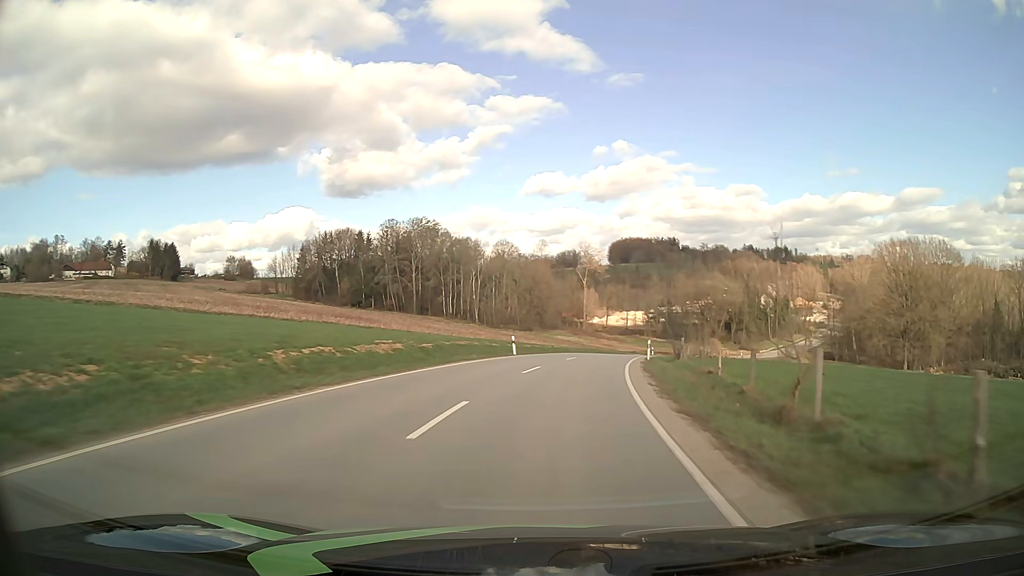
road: tertiary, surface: asphalt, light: Day
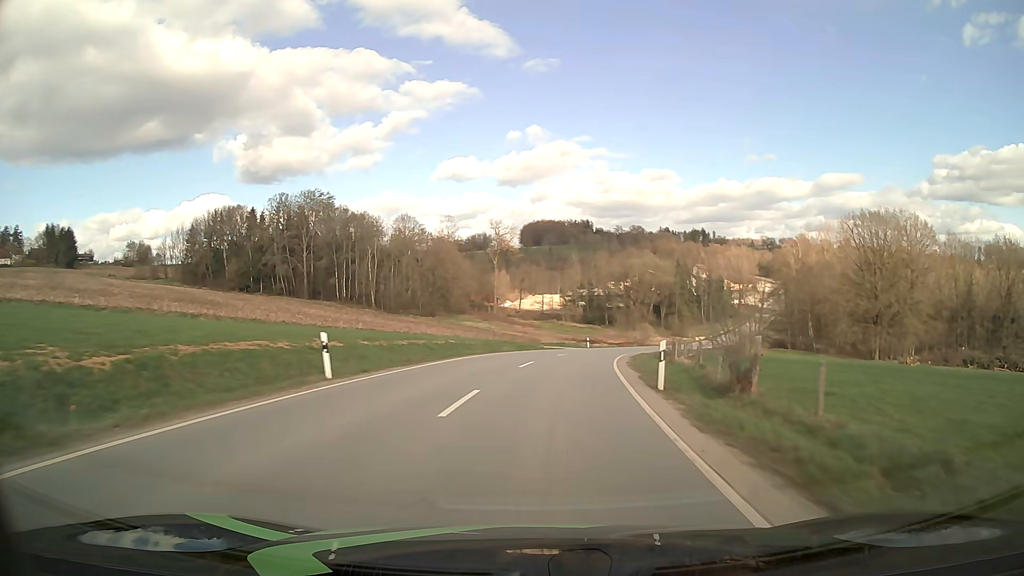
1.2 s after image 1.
(+1.5, +22.2) m; +8°
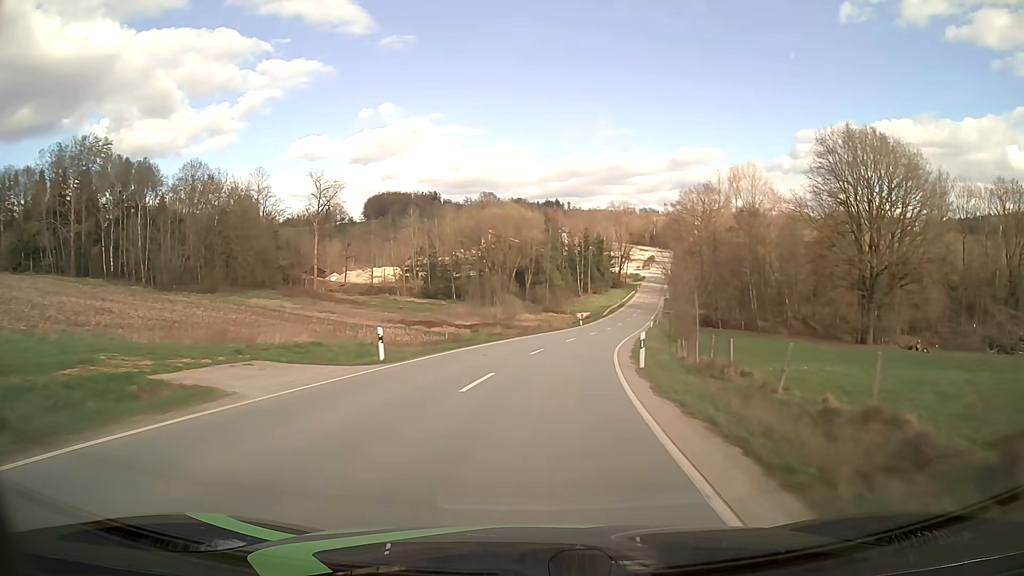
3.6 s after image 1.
(+5.0, +44.5) m; +13°
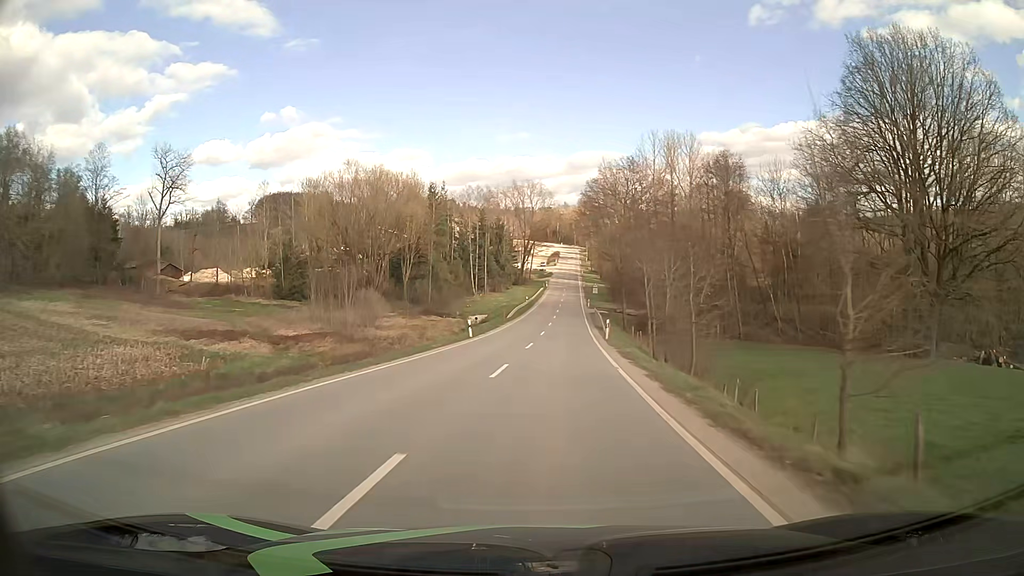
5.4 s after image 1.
(+2.5, +33.1) m; +9°
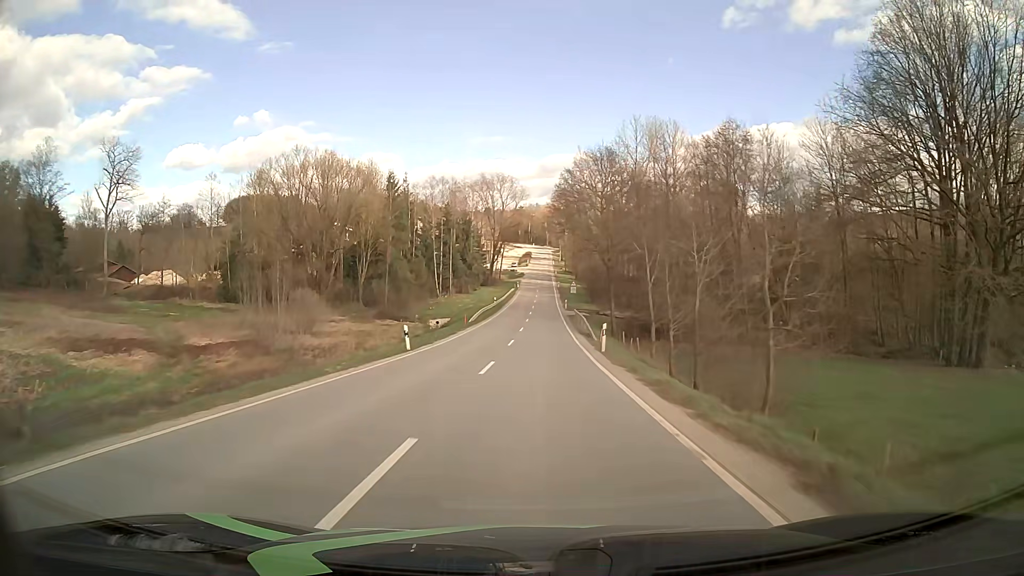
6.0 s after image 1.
(+0.3, +11.0) m; +3°
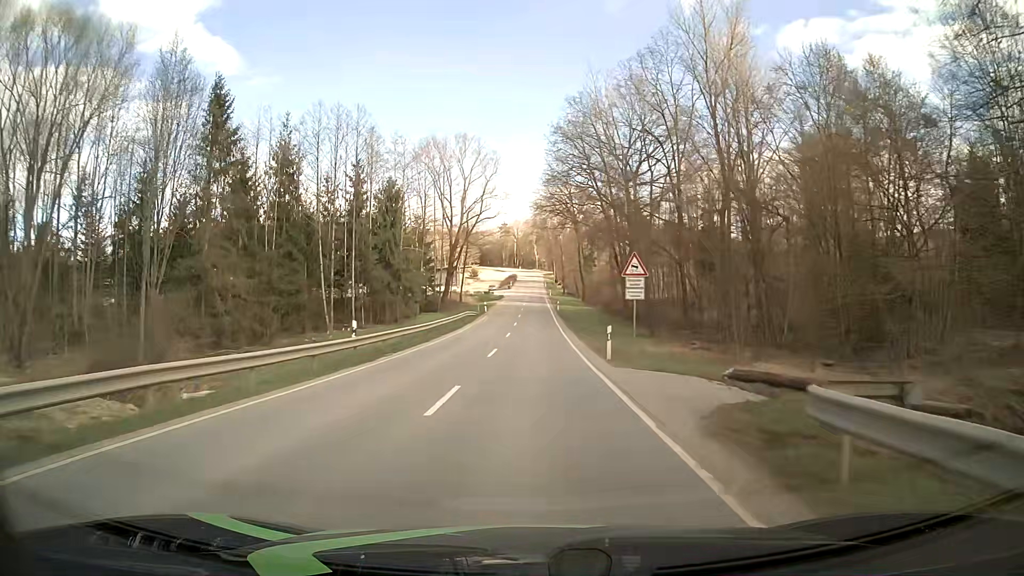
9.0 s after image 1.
(+1.0, +54.5) m; +1°
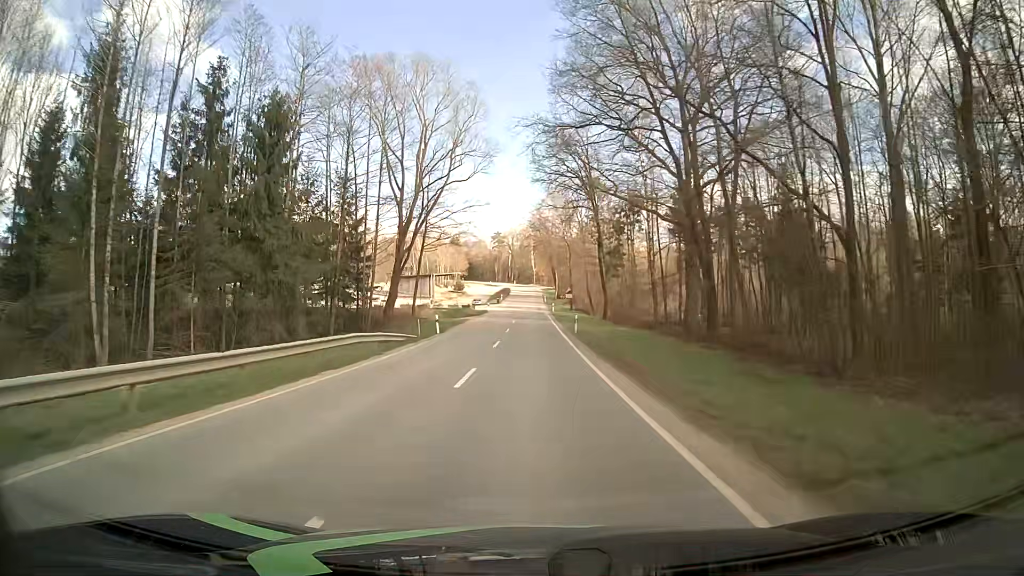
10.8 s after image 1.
(+0.1, +32.7) m; 0°
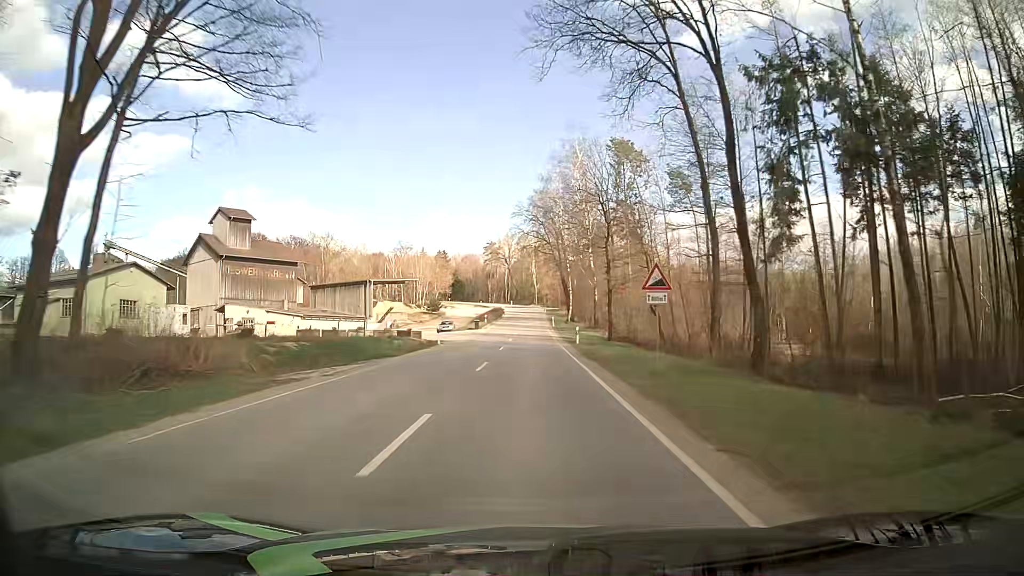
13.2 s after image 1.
(+0.1, +42.8) m; +1°
(0, +10) (0, +20) (0, +30) (0, +40) (0, +50) (0, +60) (-1, +70) (-1, +80) (-1, +90) (-1, +100) m
